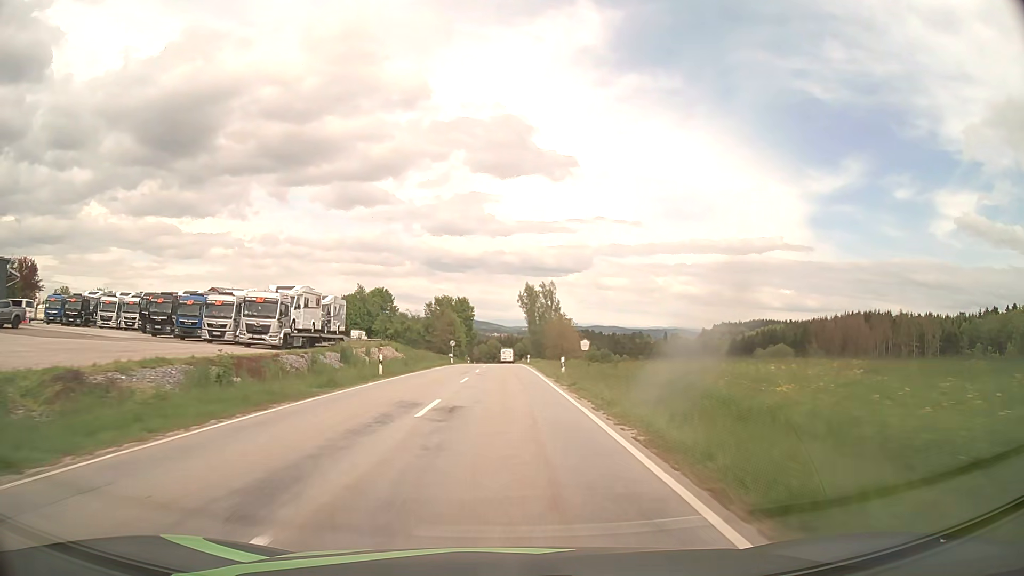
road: secondary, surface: asphalt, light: Day
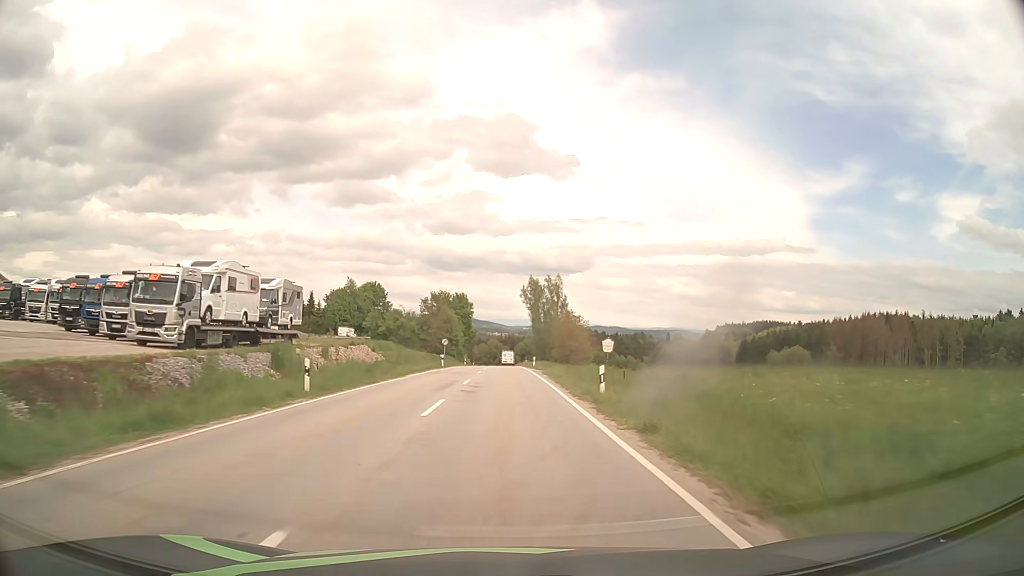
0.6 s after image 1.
(0.0, +11.7) m; 0°
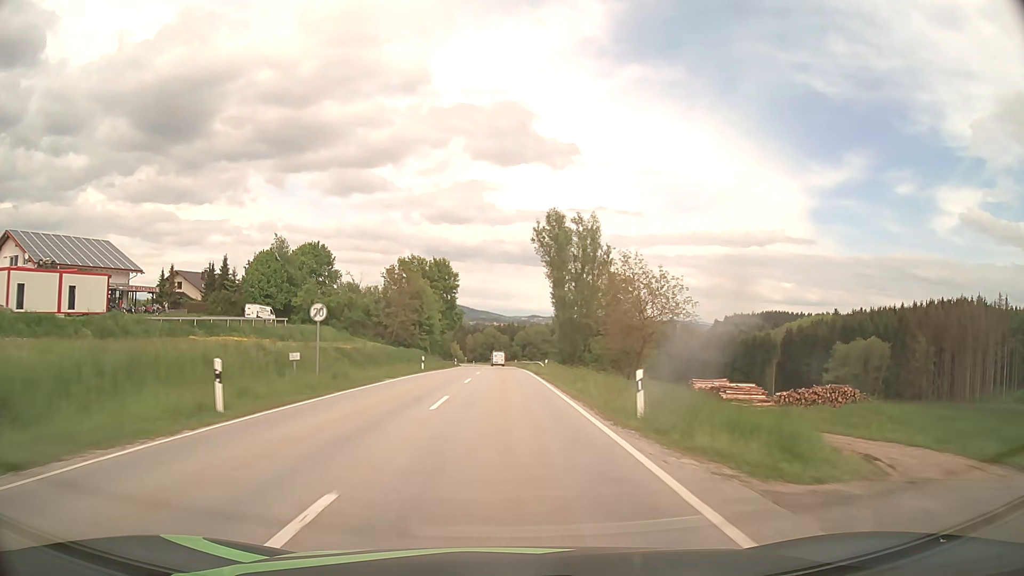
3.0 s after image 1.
(+0.1, +47.7) m; 0°
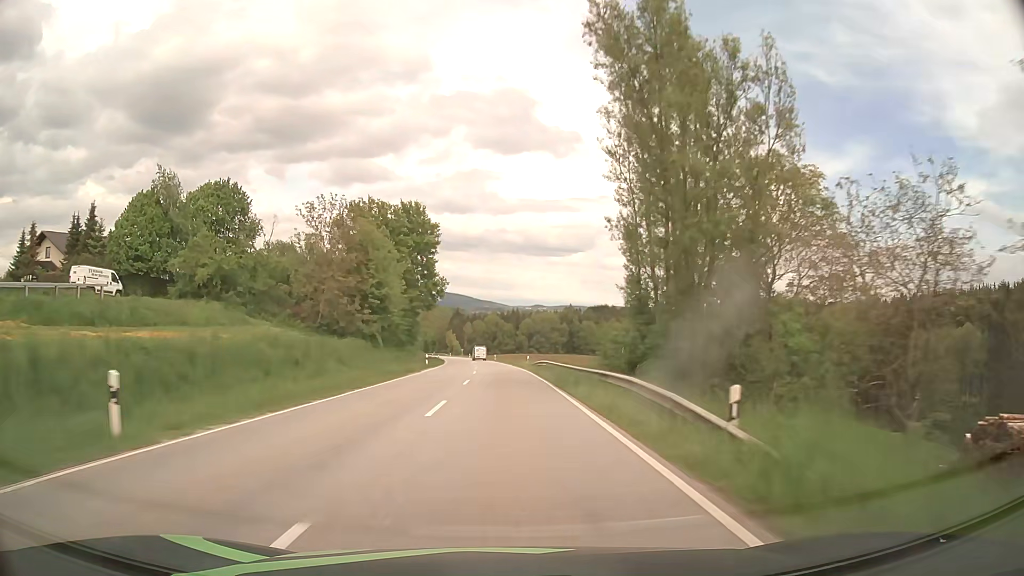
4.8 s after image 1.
(-0.1, +38.4) m; 0°
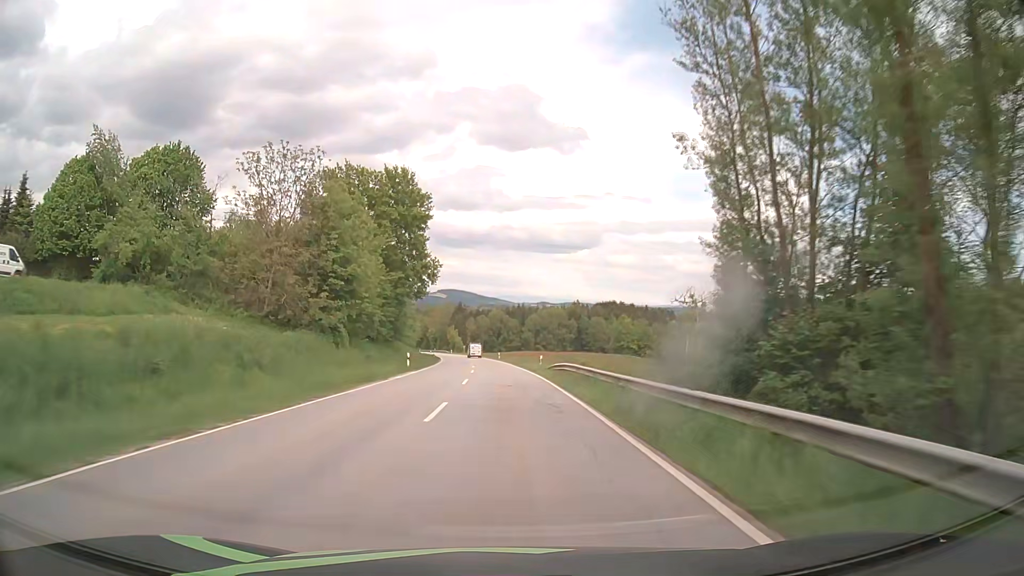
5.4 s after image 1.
(0.0, +13.4) m; 0°
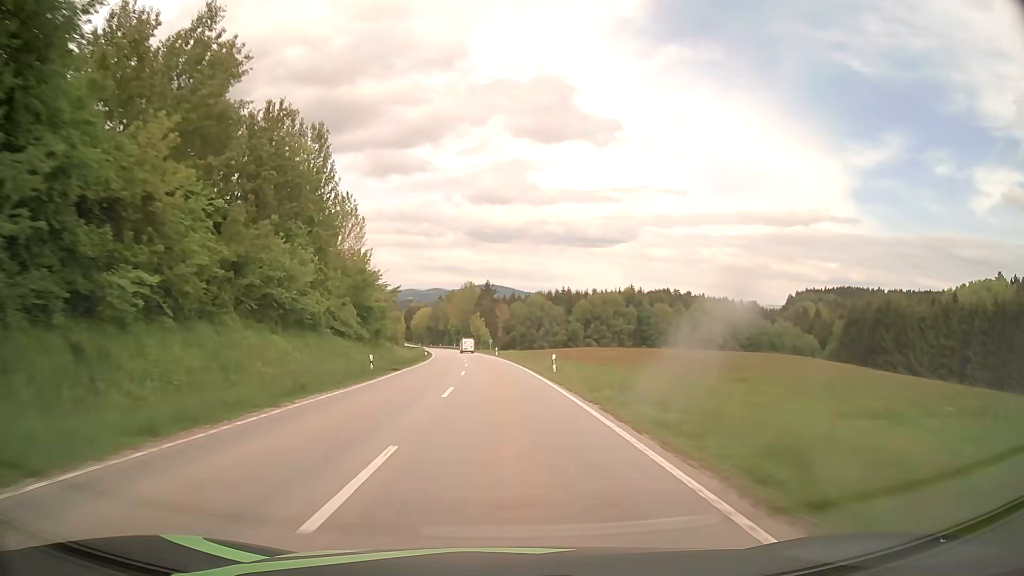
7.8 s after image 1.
(-1.1, +56.6) m; -3°
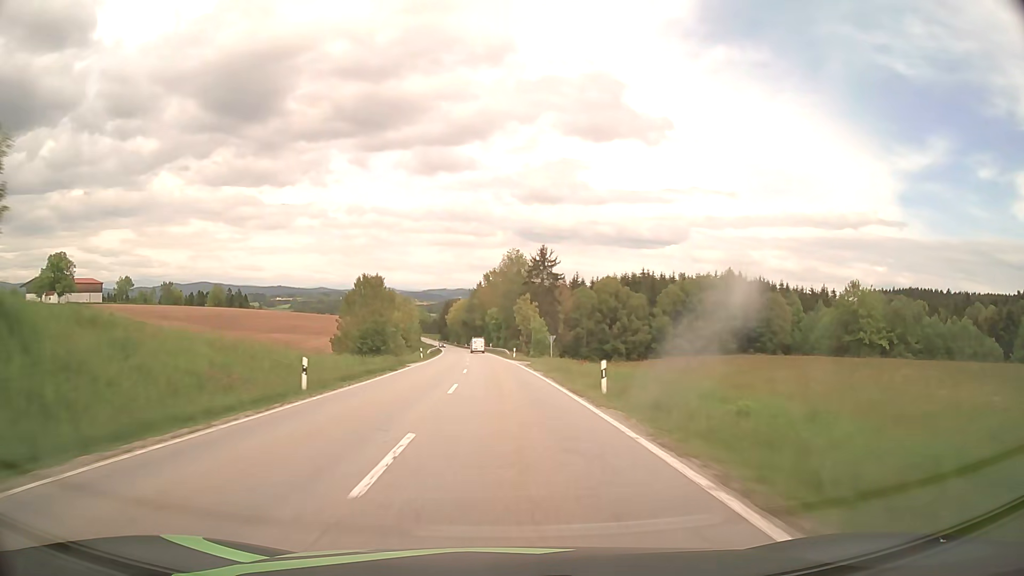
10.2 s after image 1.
(-2.3, +60.2) m; -4°
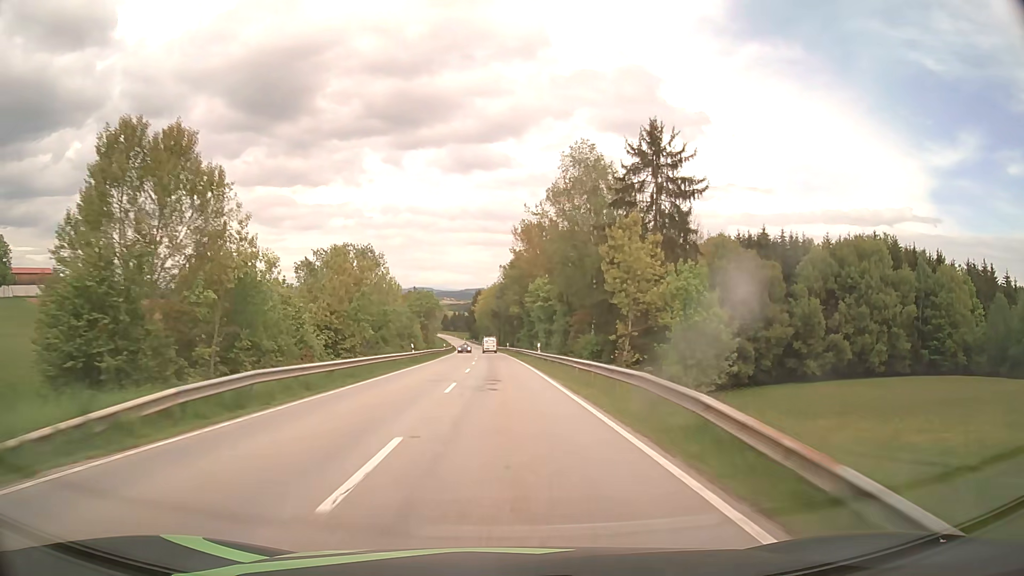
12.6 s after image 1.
(-2.0, +61.6) m; -3°
(0, +10) (0, +20) (0, +30) (0, +40) (-1, +50) (-1, +60) (-1, +70) (-2, +80) (-3, +90) (-3, +100) m
